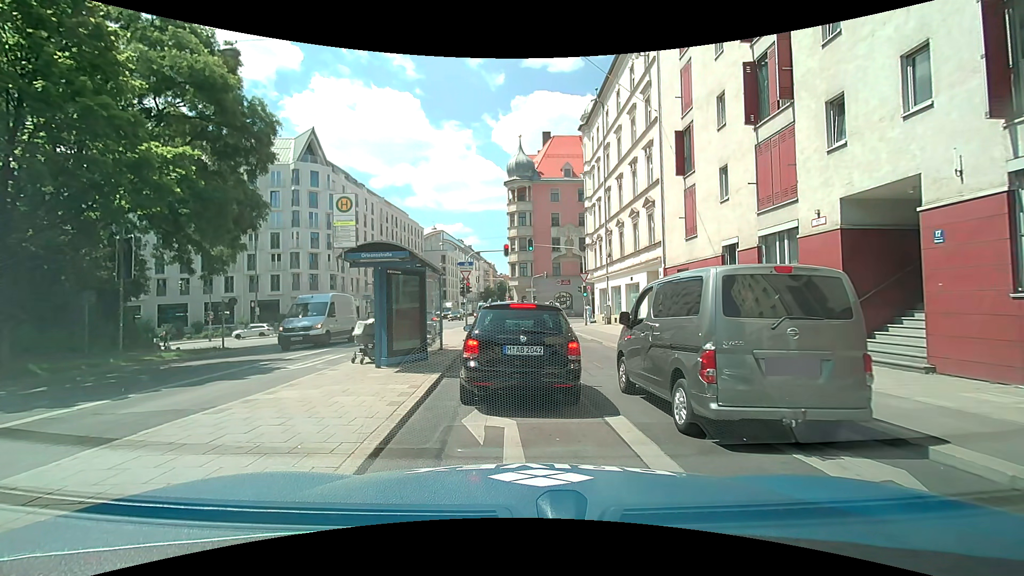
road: secondary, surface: asphalt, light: Day
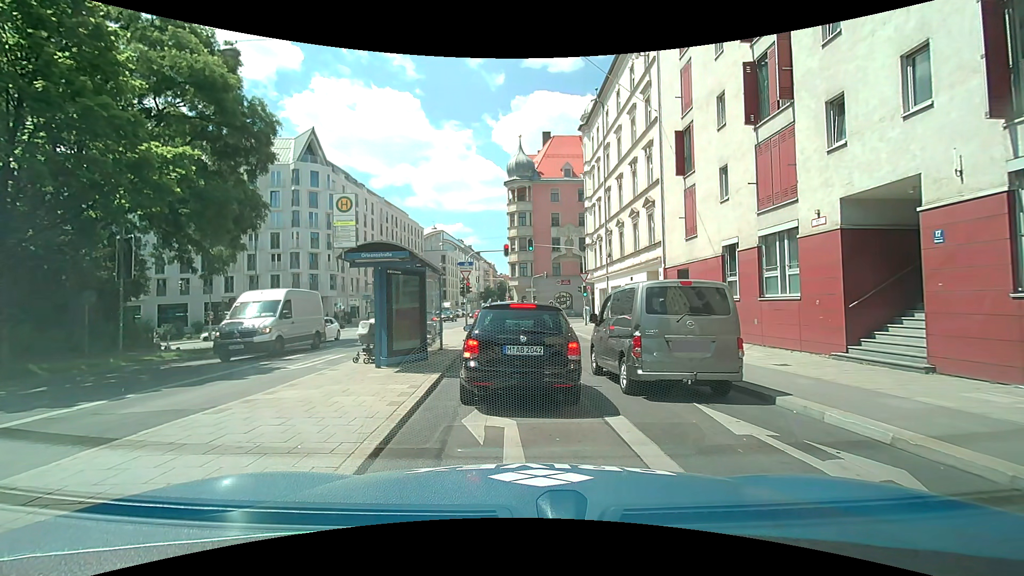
(0.0, 0.0) m; 0°
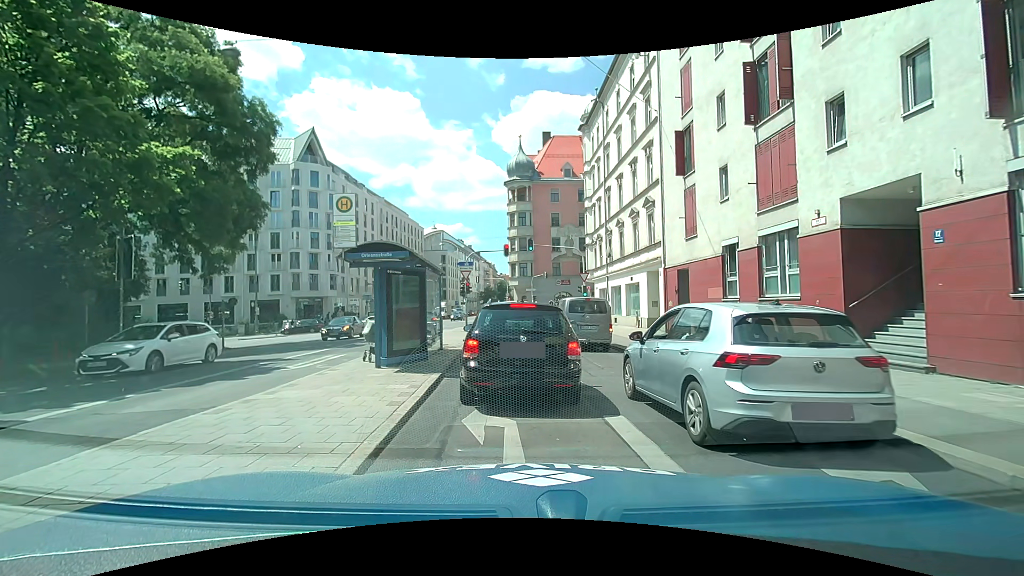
(0.0, 0.0) m; 0°
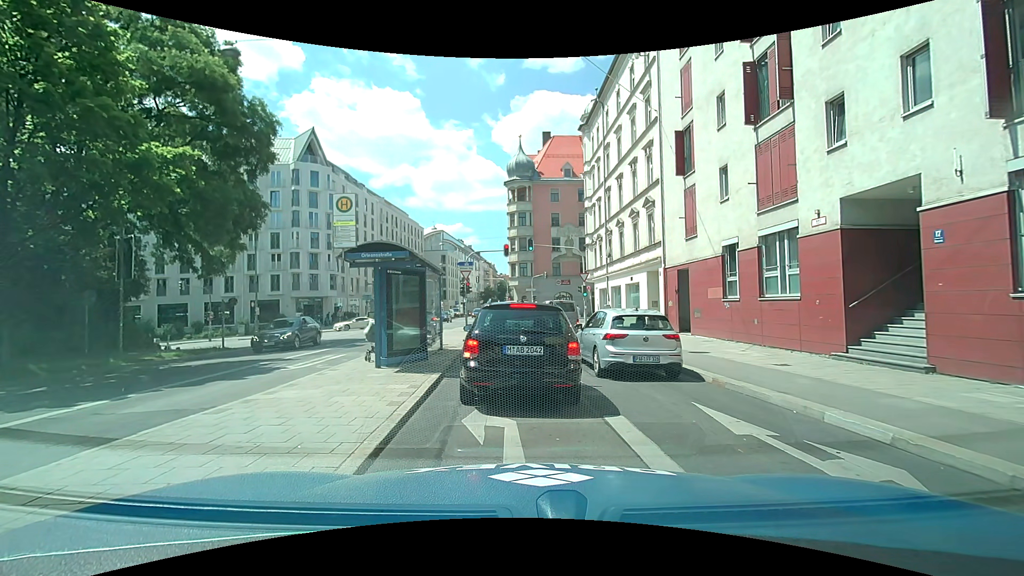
(0.0, 0.0) m; 0°
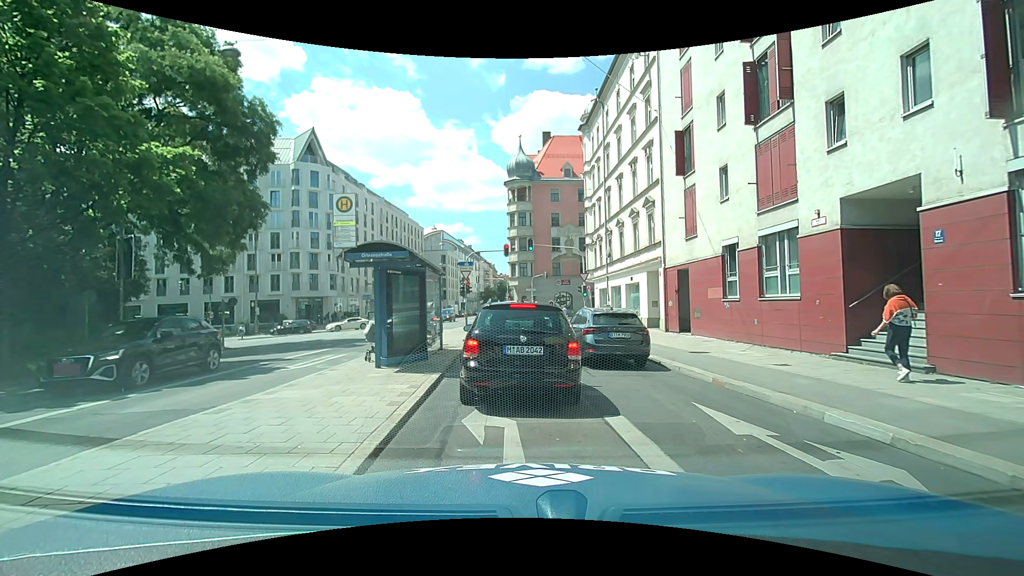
(0.0, 0.0) m; 0°
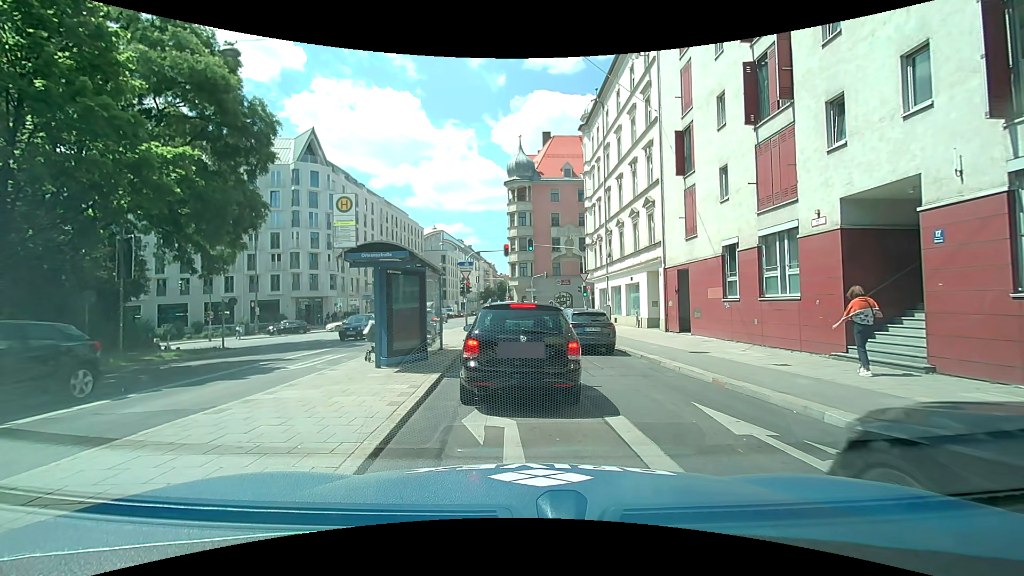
(0.0, 0.0) m; 0°
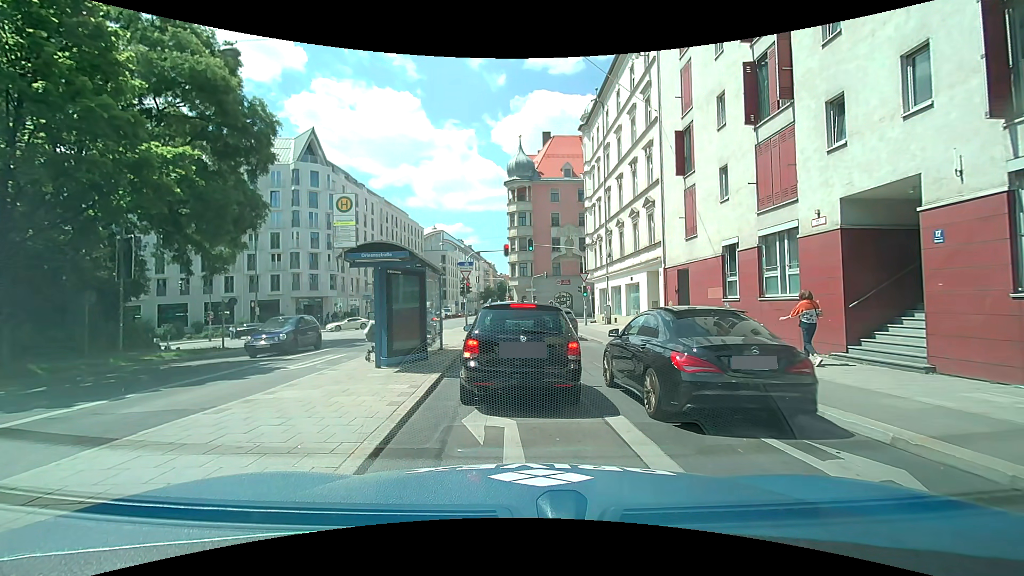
(0.0, 0.0) m; 0°
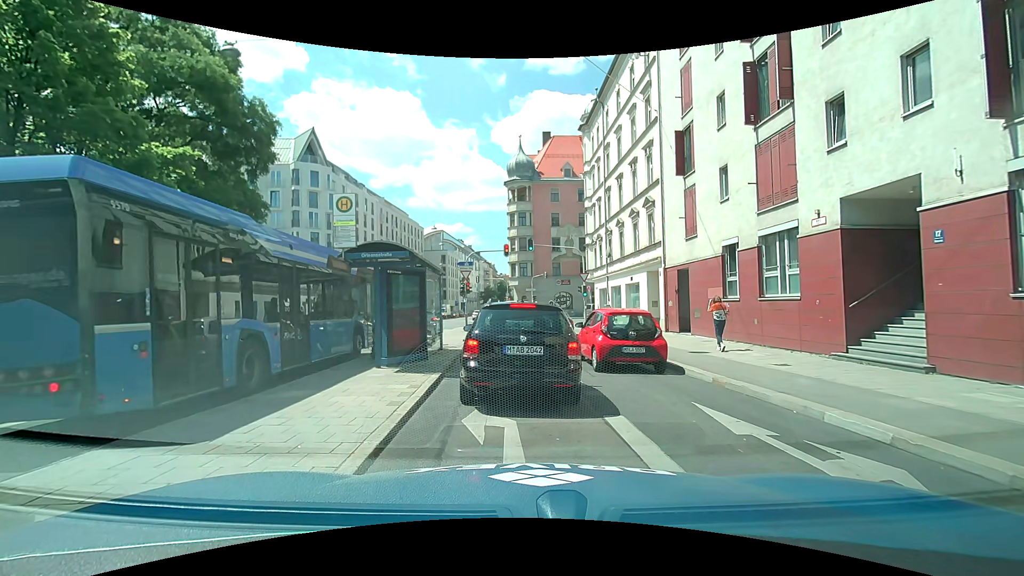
(0.0, 0.0) m; 0°
